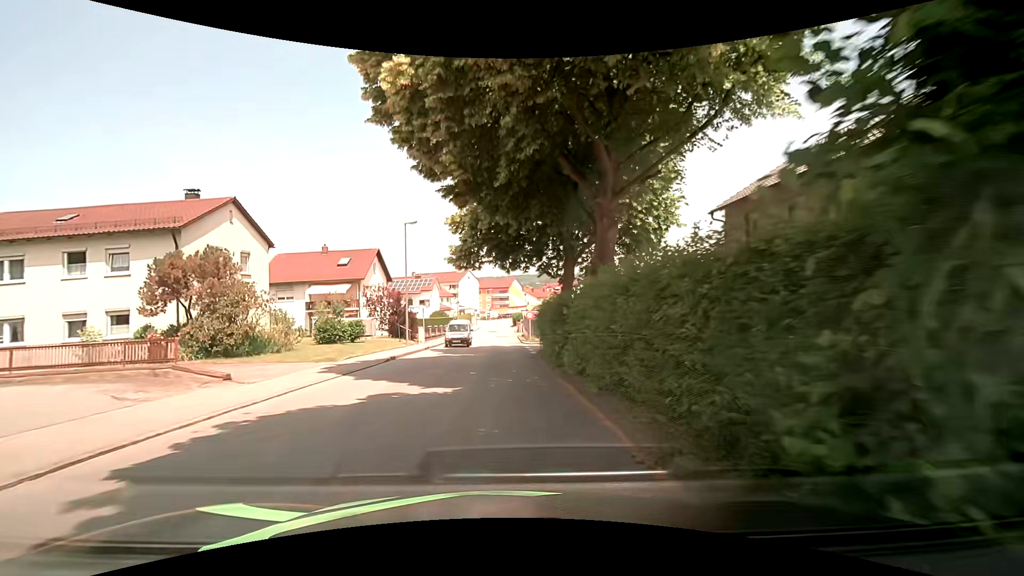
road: unclassified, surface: asphalt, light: Day
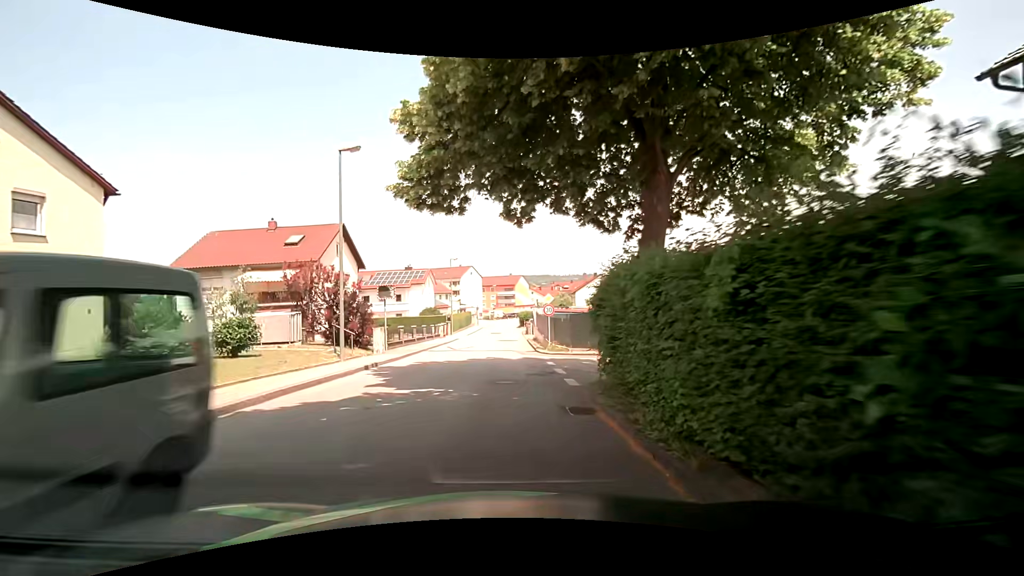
(+0.1, +13.5) m; +1°
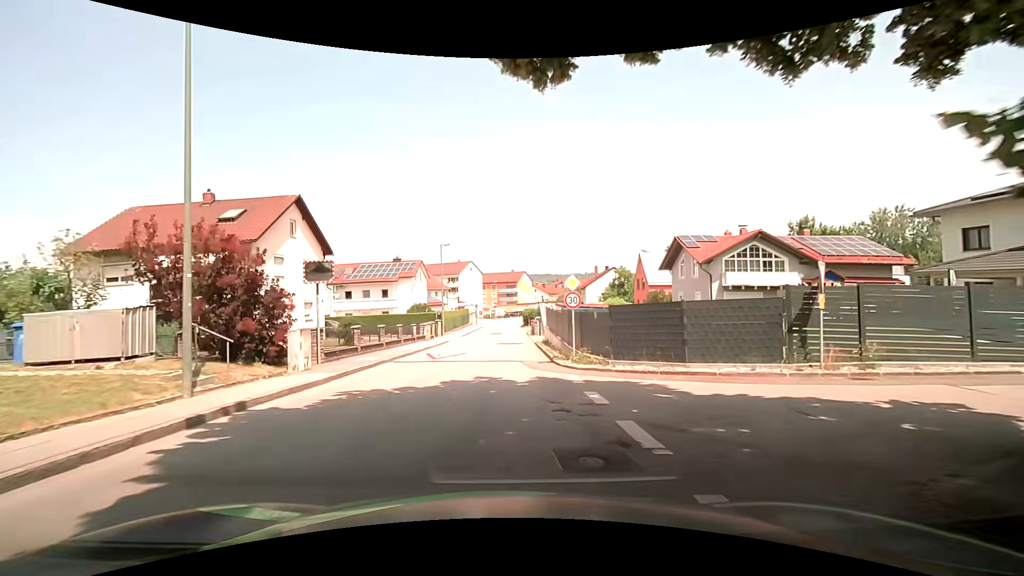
(-0.1, +9.0) m; 0°
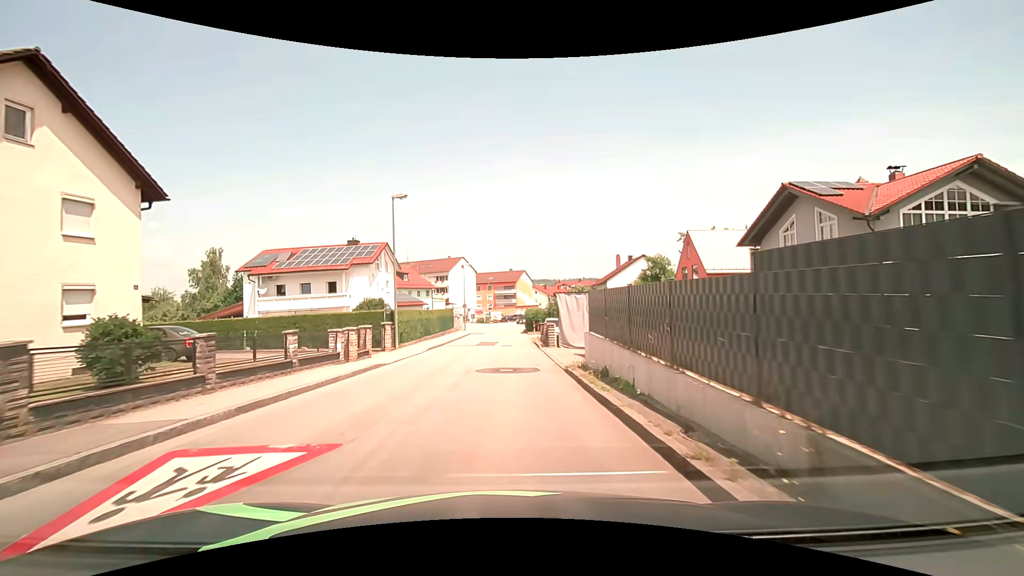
(-0.1, +17.8) m; 0°
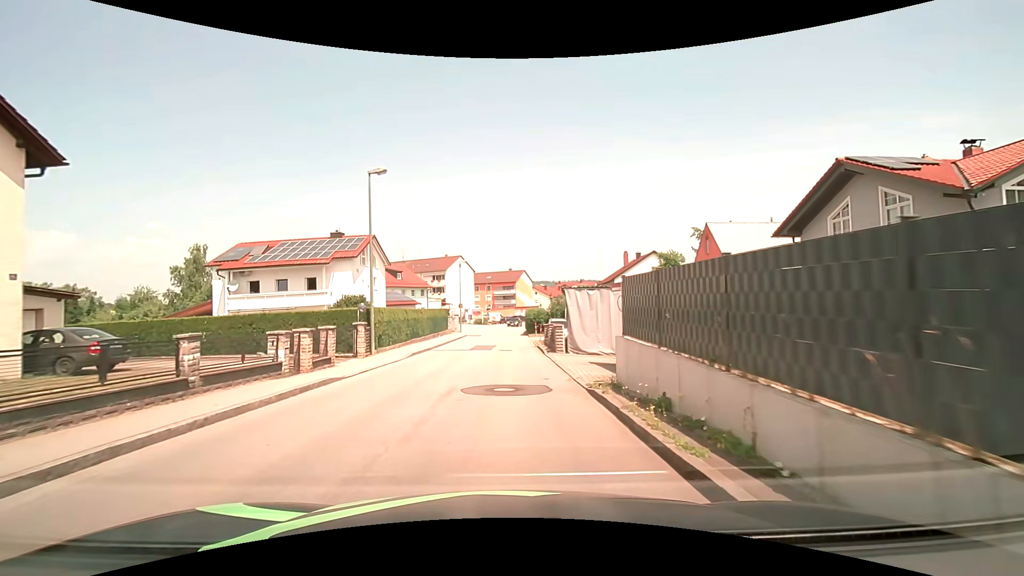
(0.0, +4.5) m; -1°
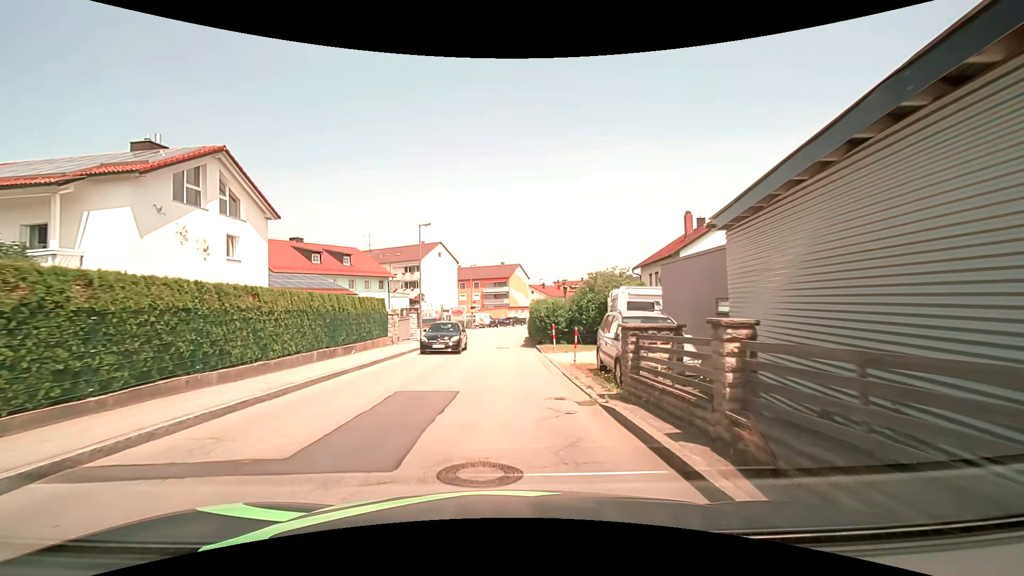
(+0.4, +22.3) m; +2°
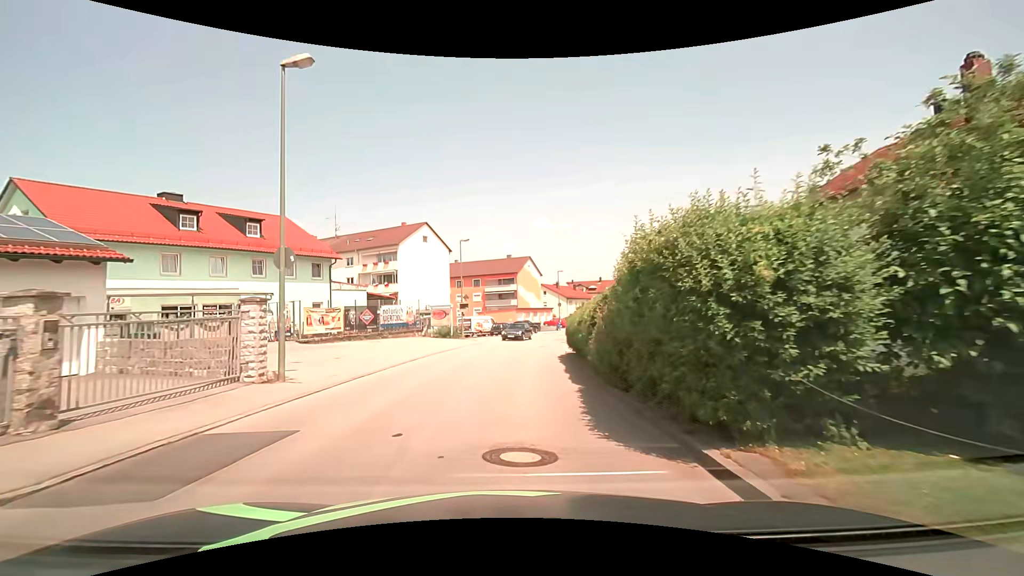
(-0.4, +22.2) m; -2°
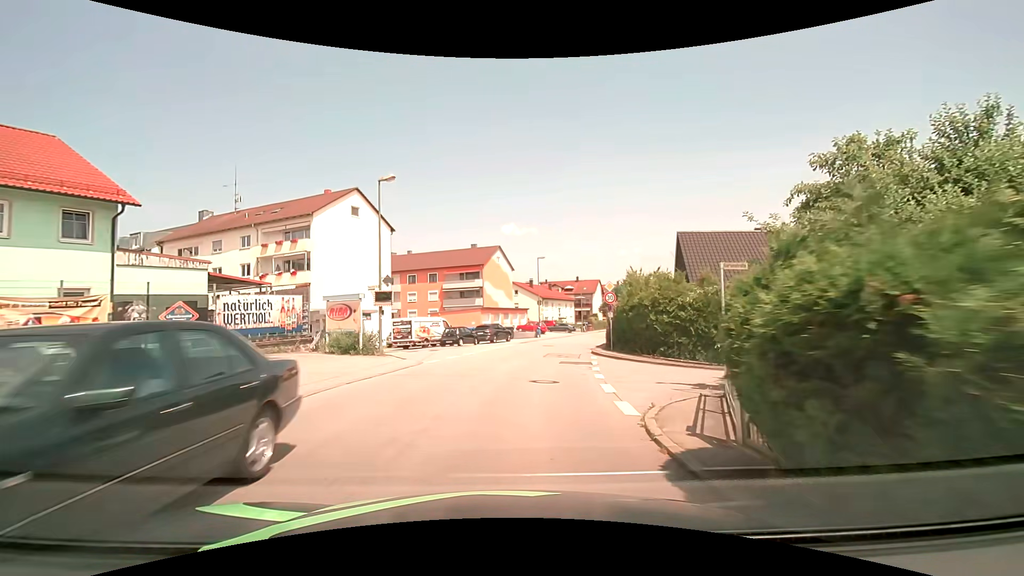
(+0.5, +17.8) m; +4°
(0, +10) (+1, +20) (+3, +30) (+5, +39) (+8, +49) (+11, +59) (+14, +68) (+18, +78) (+21, +87) (+24, +97) m
